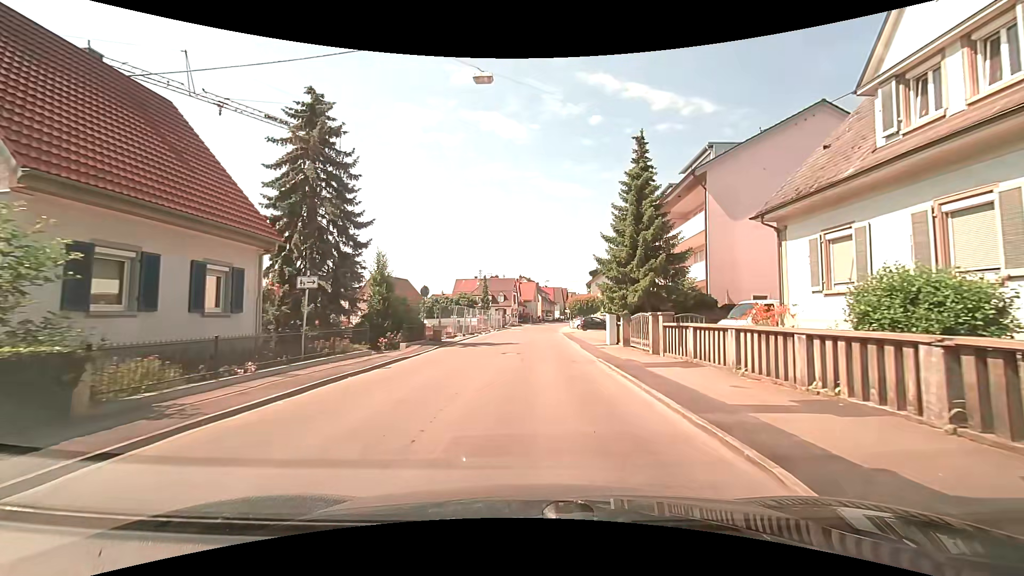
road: residential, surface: asphalt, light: Day
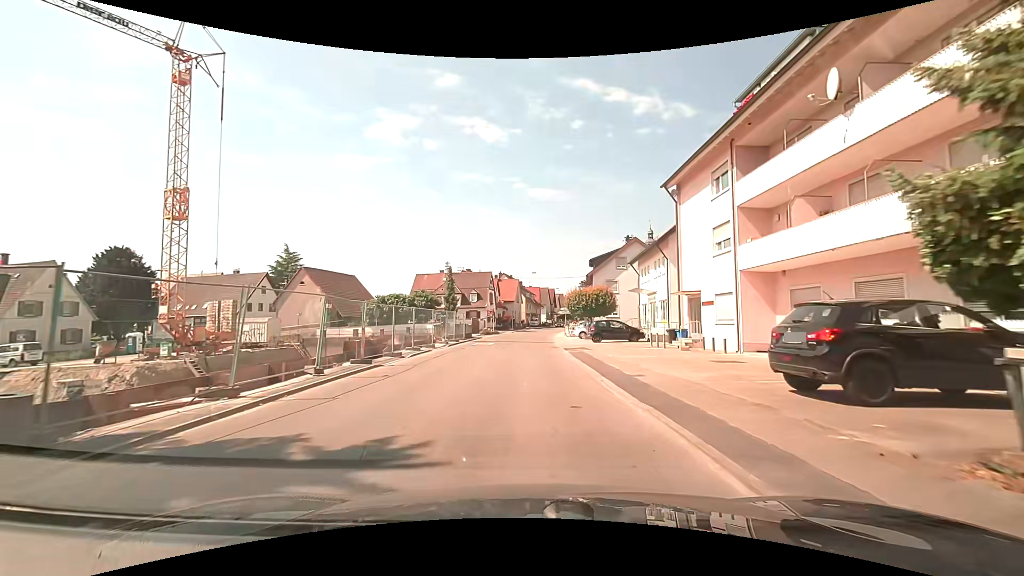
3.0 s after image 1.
(+0.1, +21.7) m; 0°
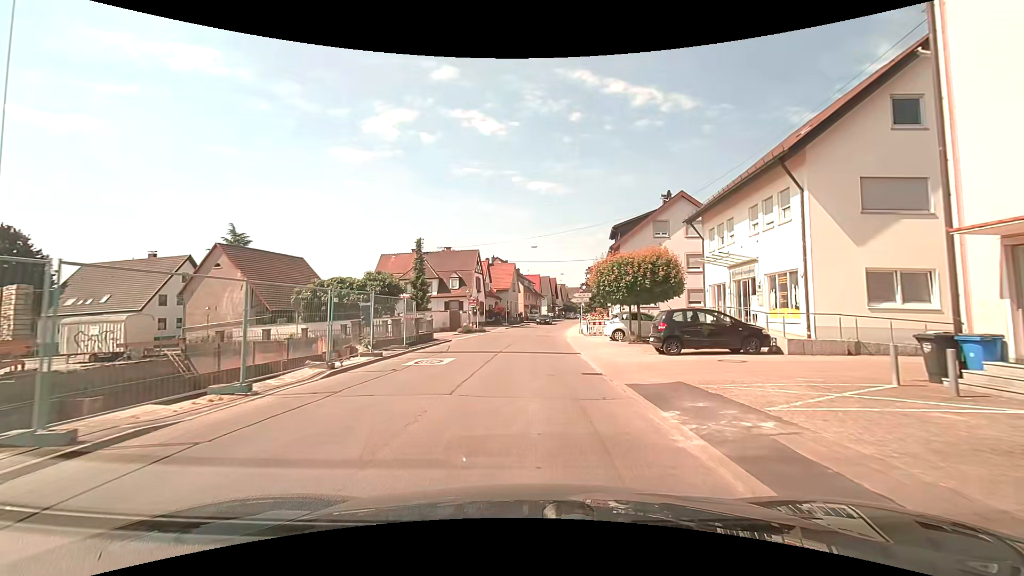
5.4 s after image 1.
(+0.3, +17.9) m; +1°
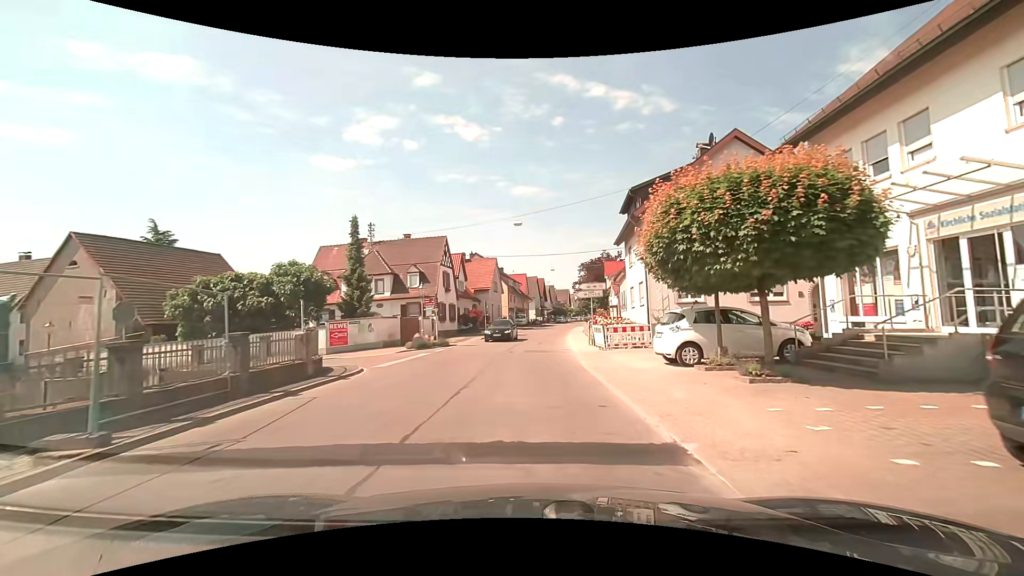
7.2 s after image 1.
(+0.2, +13.5) m; +1°
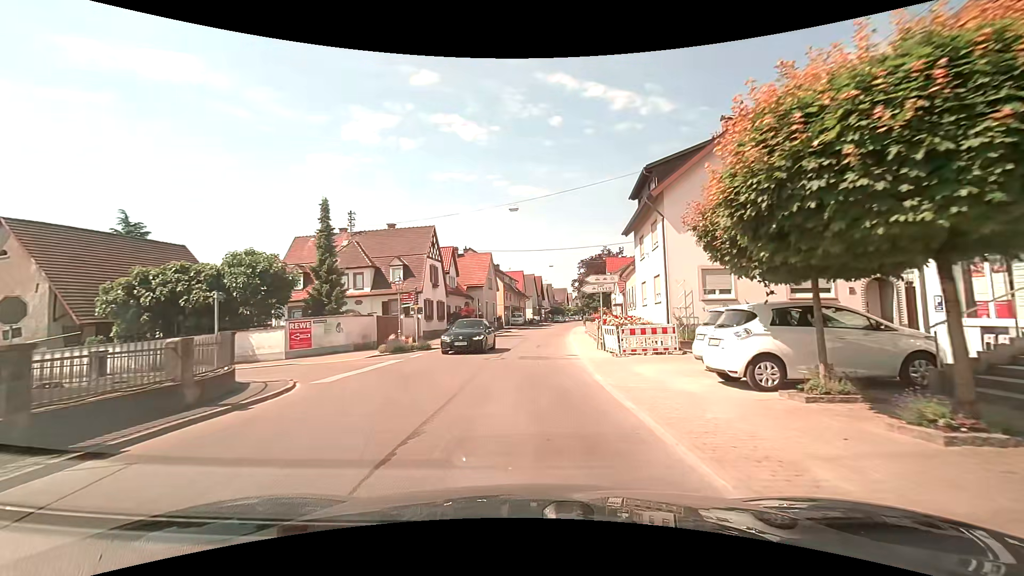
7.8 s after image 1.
(0.0, +4.4) m; 0°
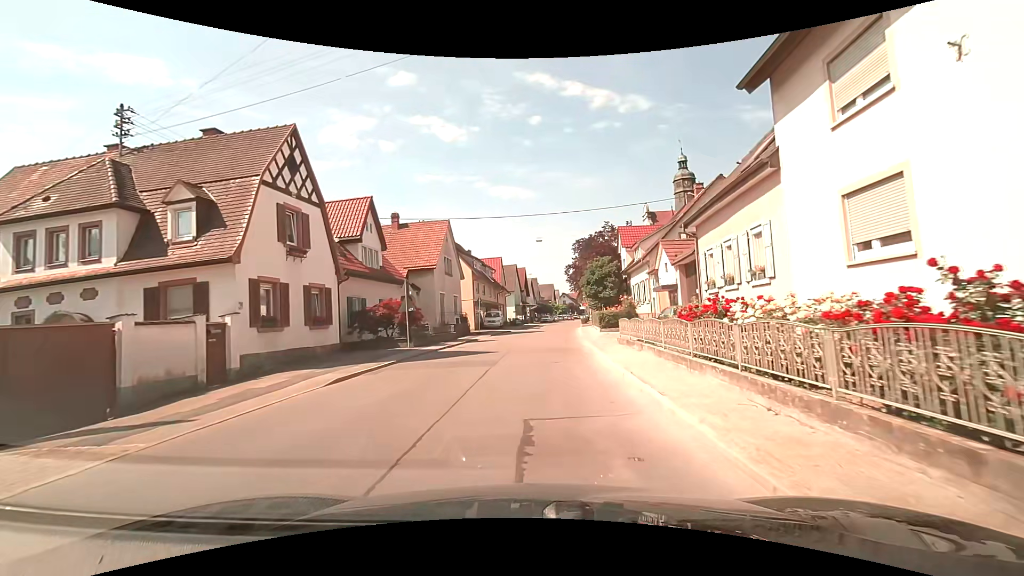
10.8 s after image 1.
(+0.5, +21.3) m; +2°
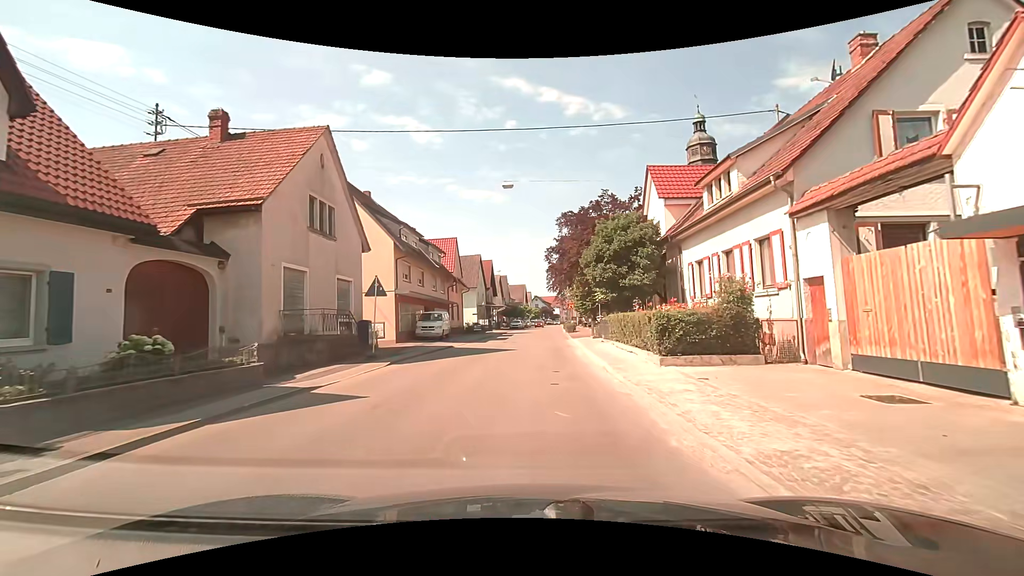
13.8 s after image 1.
(+0.6, +20.8) m; +3°
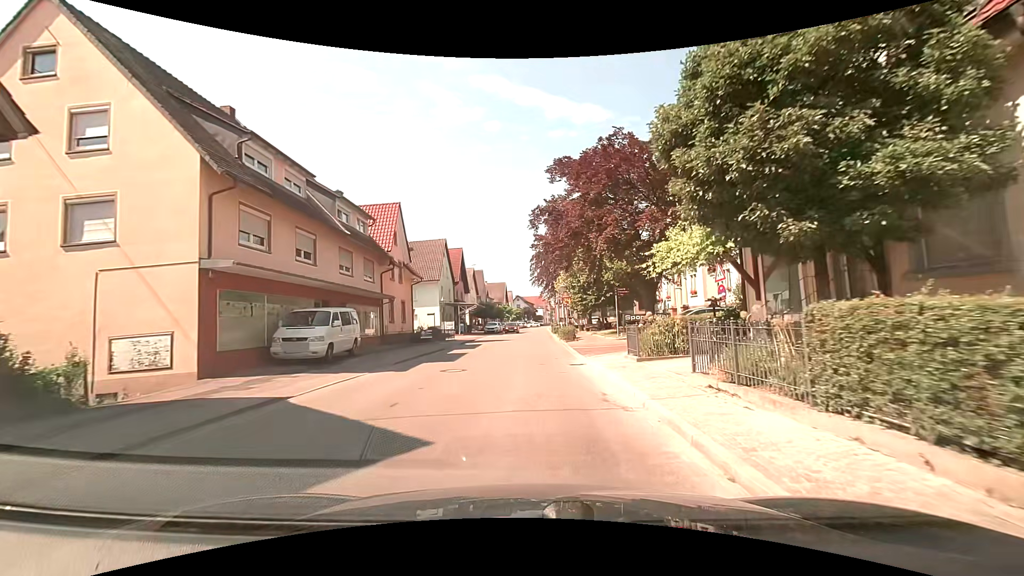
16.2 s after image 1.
(+0.3, +16.6) m; +2°
(0, +10) (0, +20) (0, +30) (0, +40) (0, +50) (+1, +60) (+1, +70) (+1, +80) (+1, +90) (+2, +100) m
